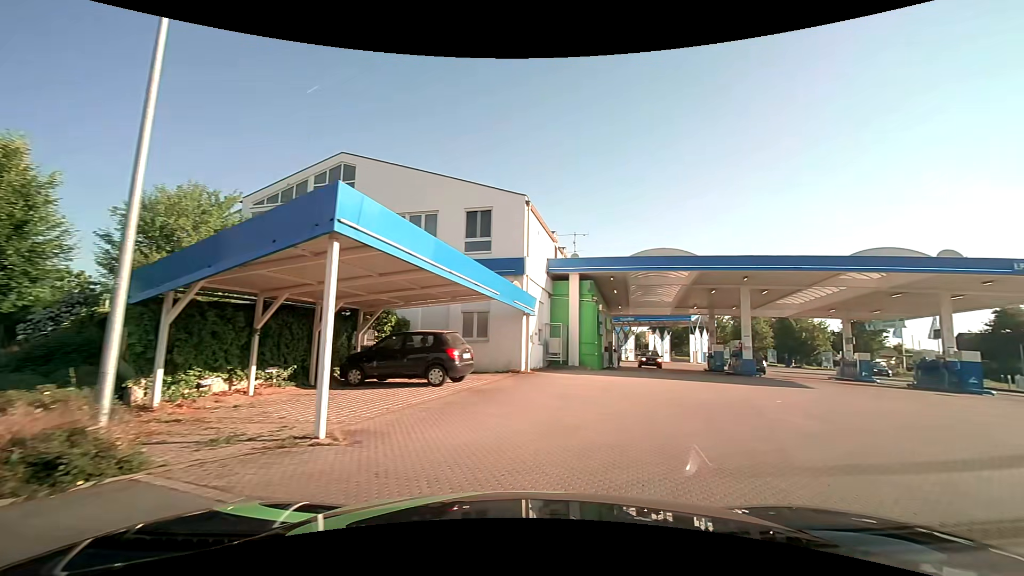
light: Day
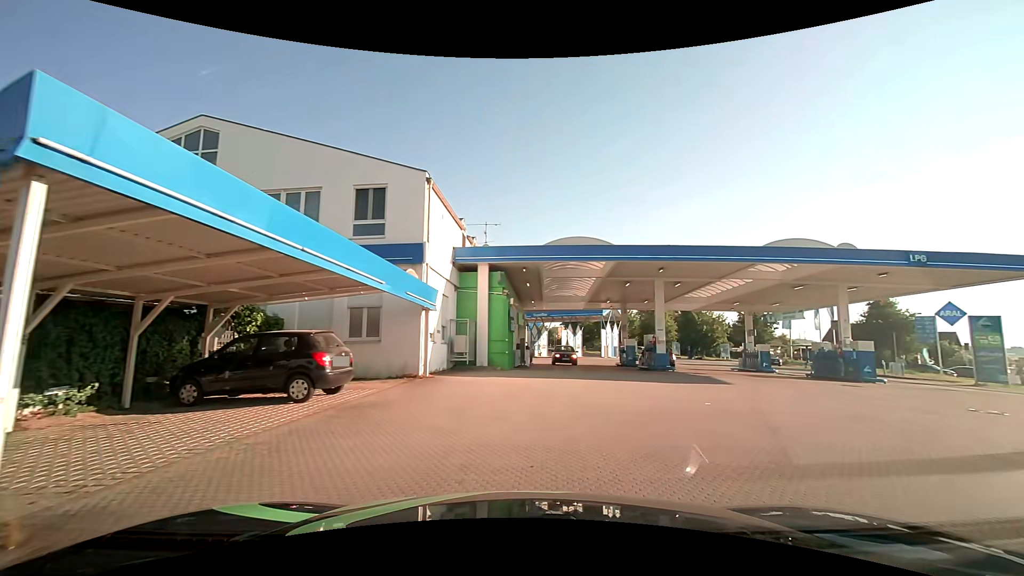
(+0.2, +2.5) m; +10°
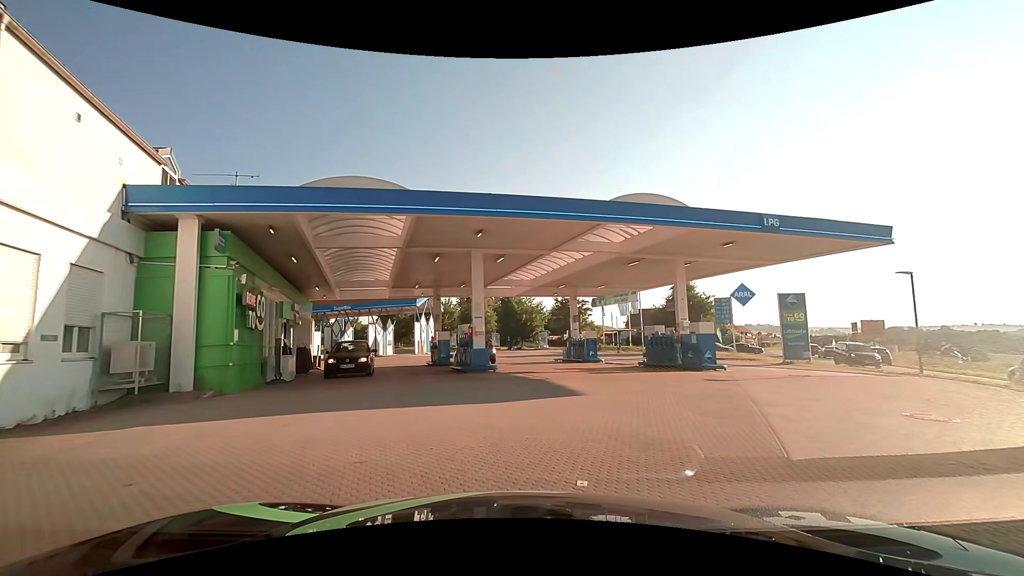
(+1.3, +7.2) m; +19°
